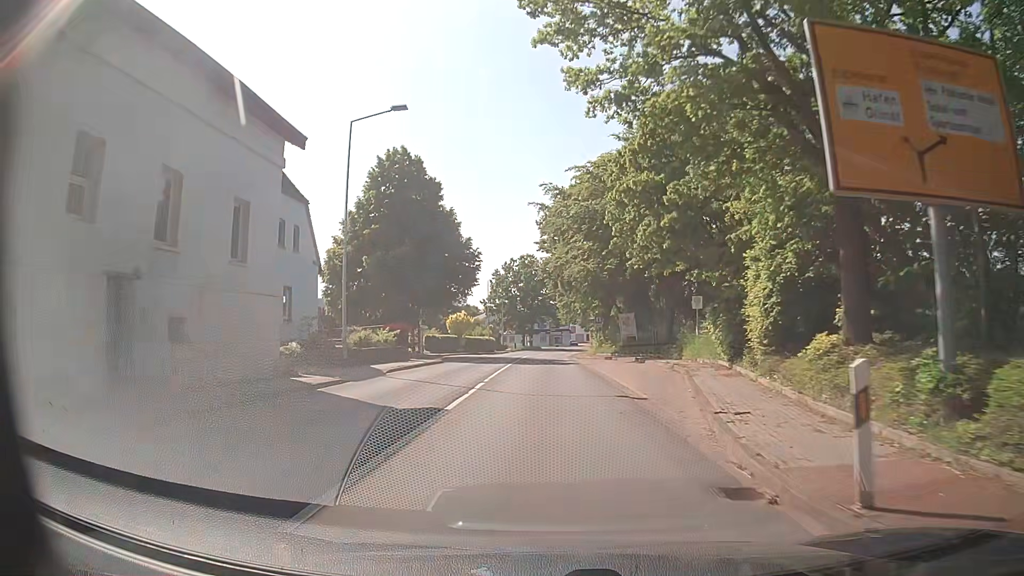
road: secondary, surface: asphalt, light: Day
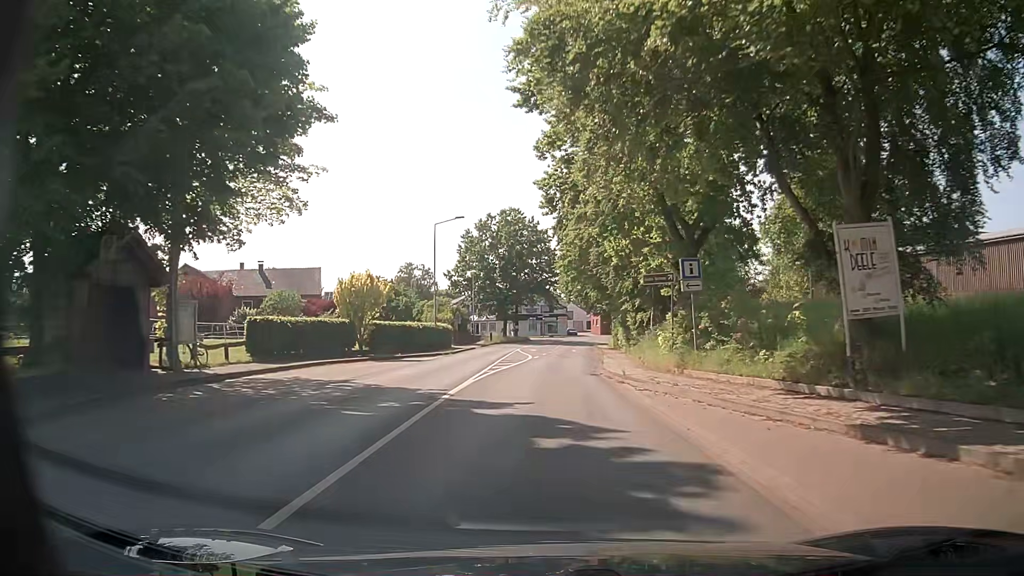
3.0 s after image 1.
(+0.1, +38.1) m; +1°
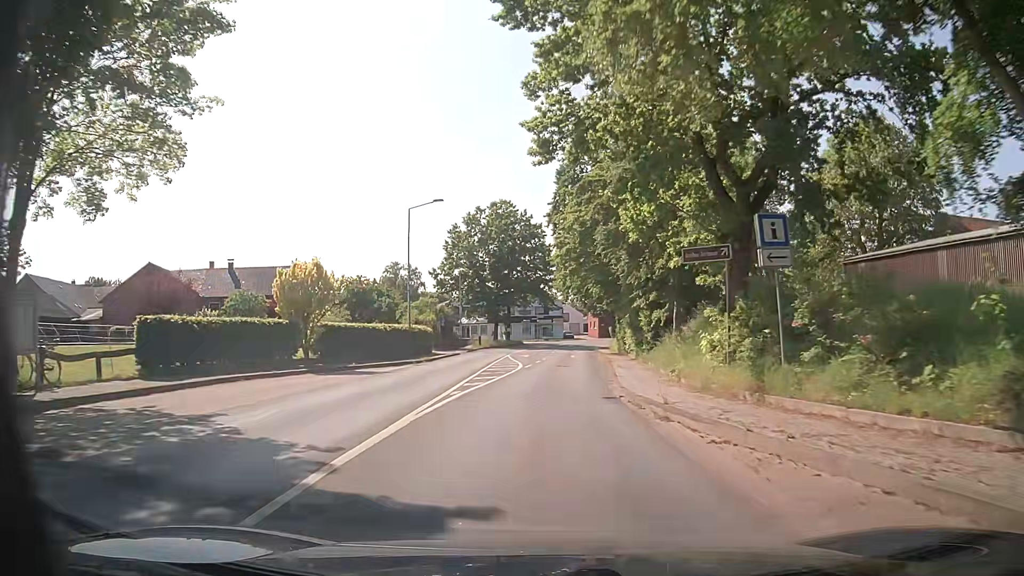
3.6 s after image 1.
(+0.1, +7.7) m; 0°
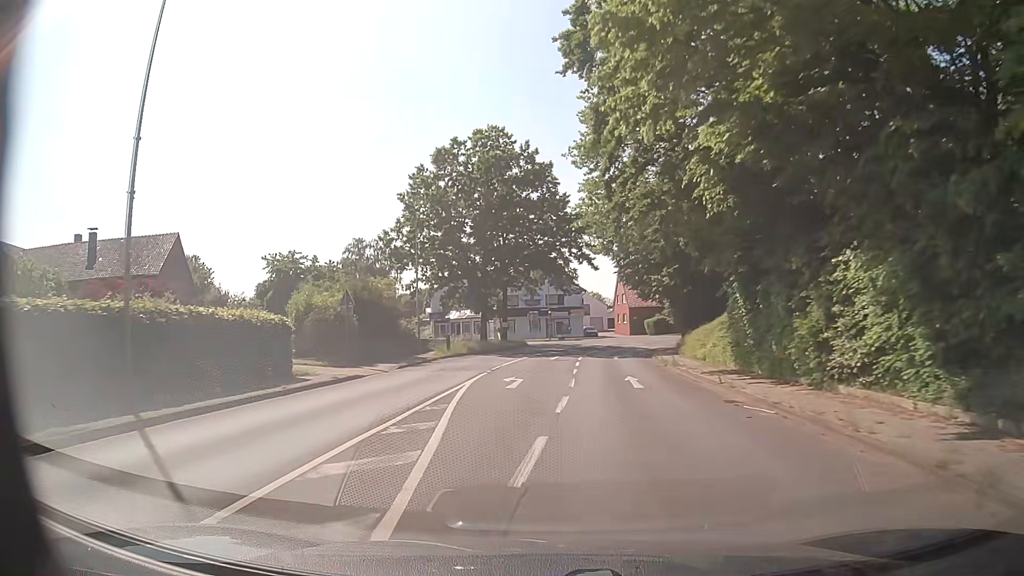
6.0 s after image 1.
(+0.1, +30.6) m; -1°
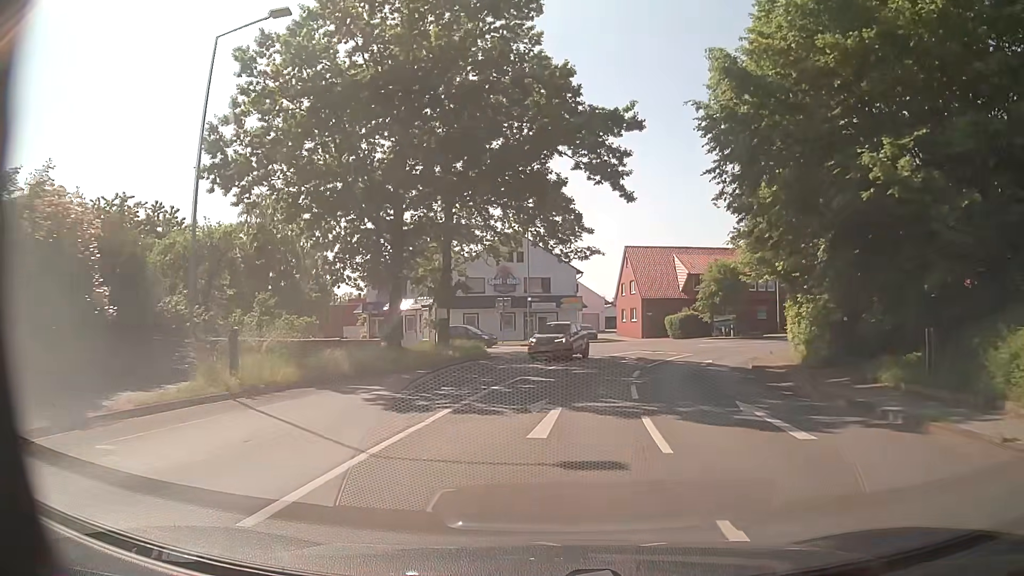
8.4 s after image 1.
(-0.1, +28.2) m; +1°
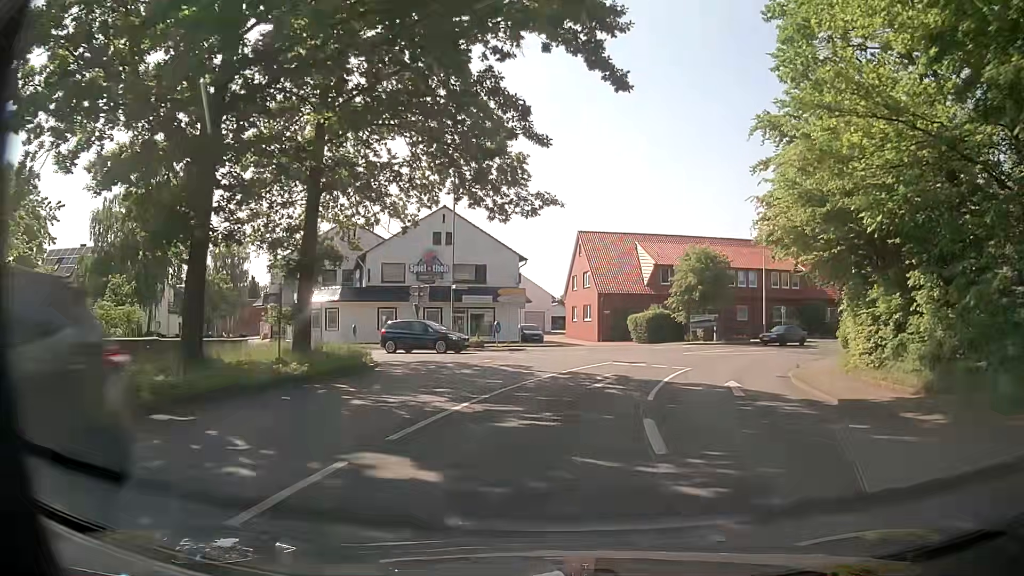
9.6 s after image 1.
(+0.7, +12.4) m; +6°
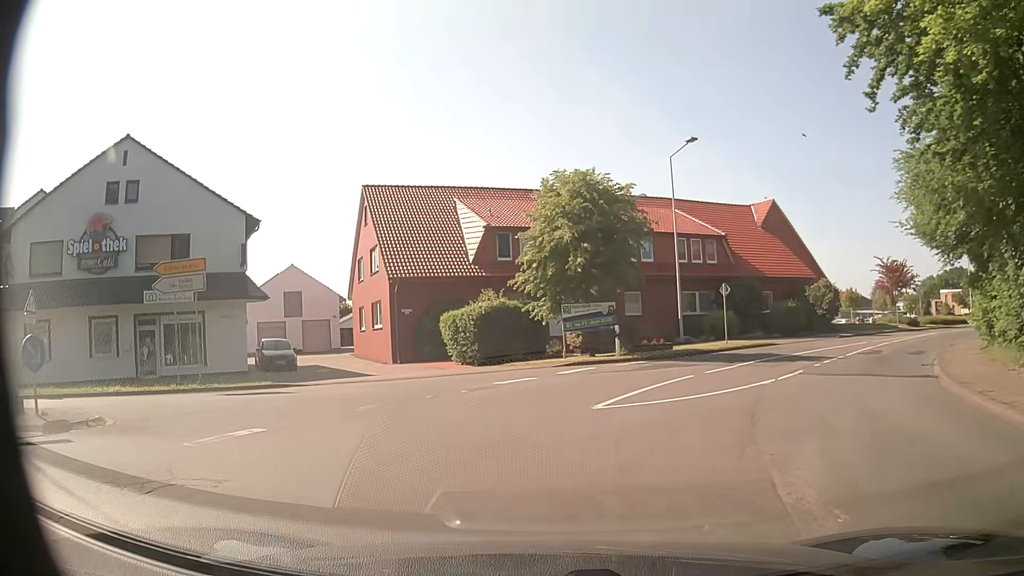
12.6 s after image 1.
(+3.0, +23.4) m; +15°
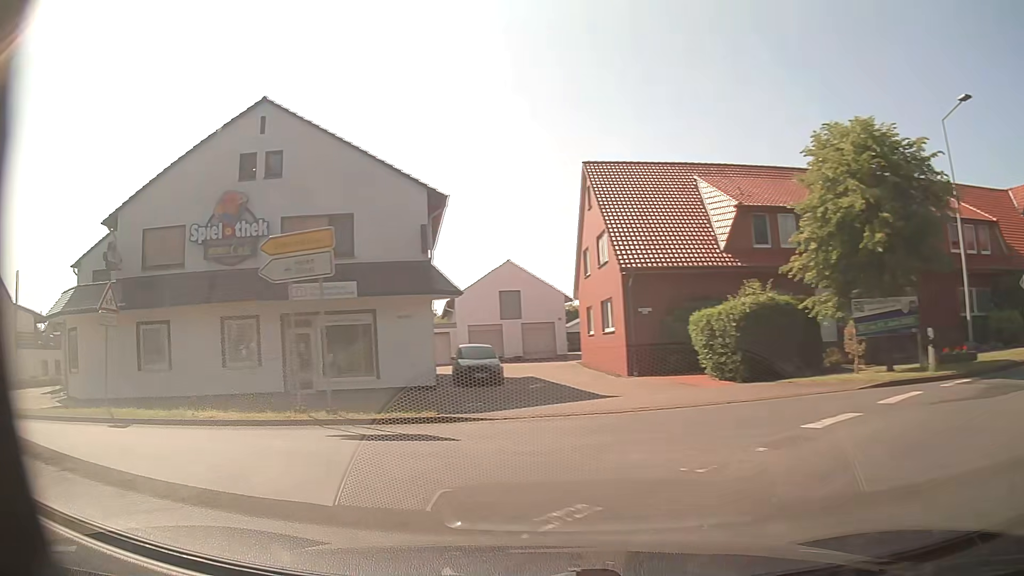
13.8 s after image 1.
(-0.9, +6.6) m; -20°
(-4, +9) (-13, +12) (-23, +14) (-33, +15) (-43, +15) (-53, +15) (-63, +14) (-73, +11) (-82, +8) (-91, +3) m
